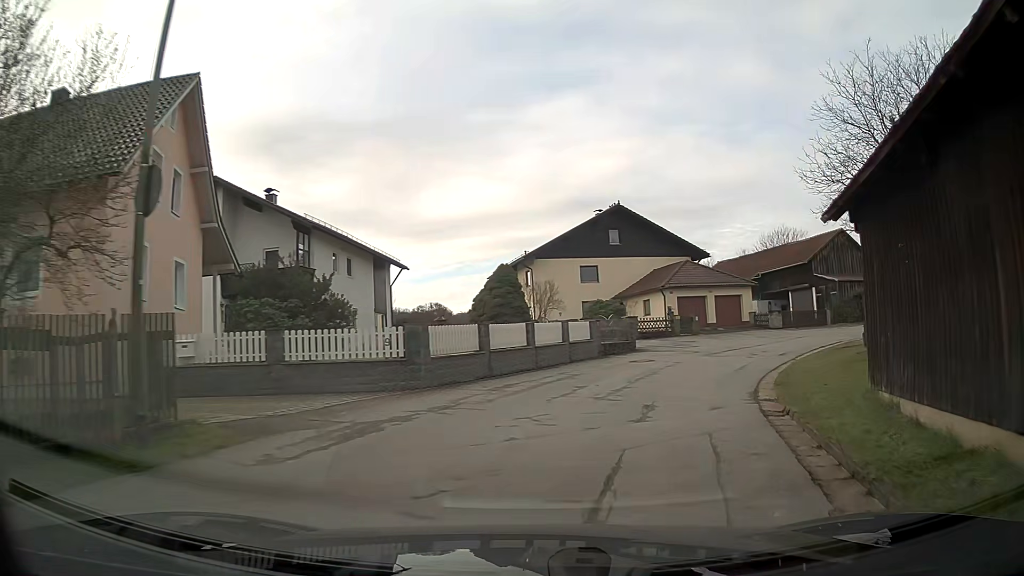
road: unclassified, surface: asphalt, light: Day
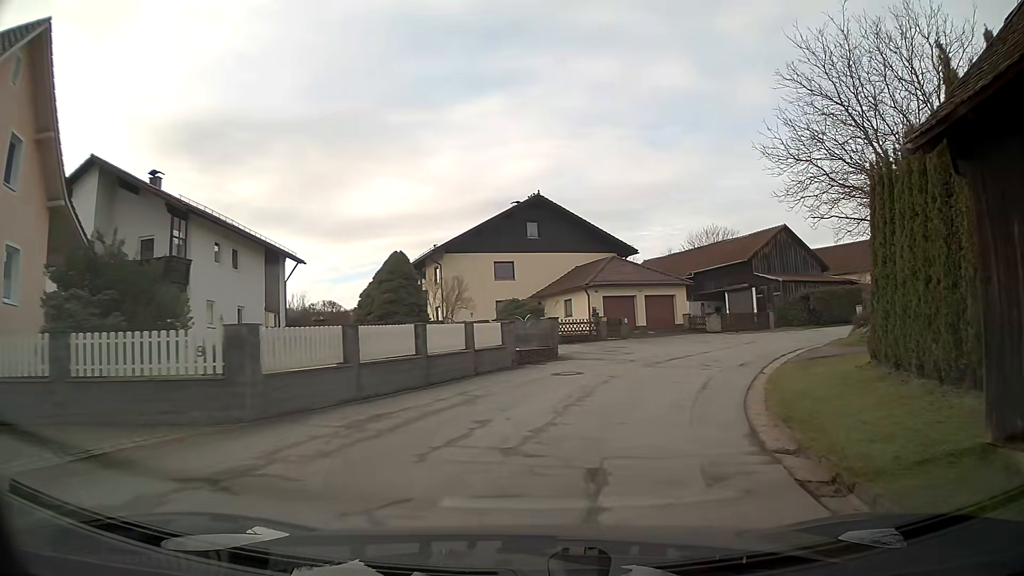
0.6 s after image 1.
(+0.3, +4.7) m; +7°
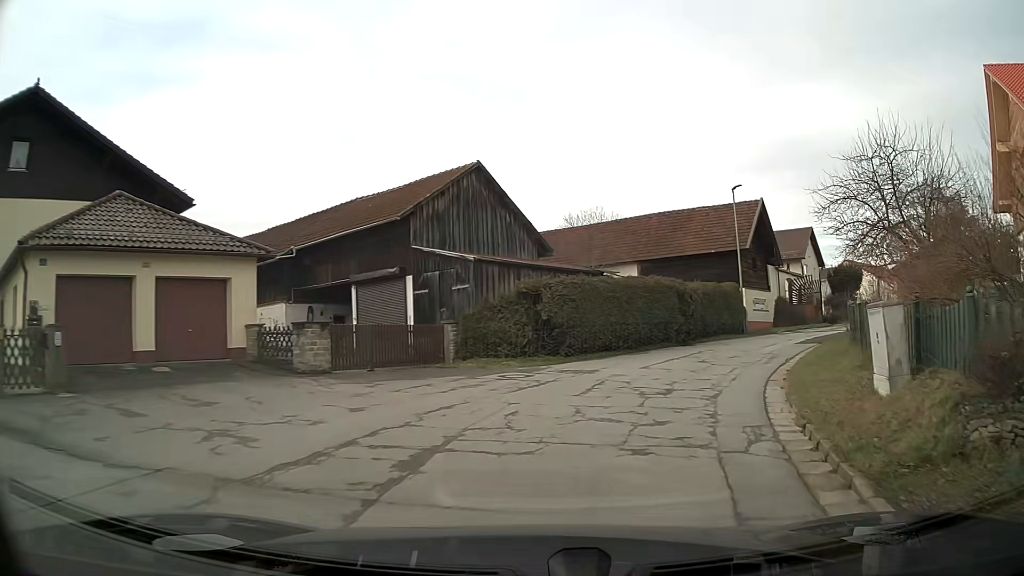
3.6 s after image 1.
(+6.3, +22.8) m; +31°
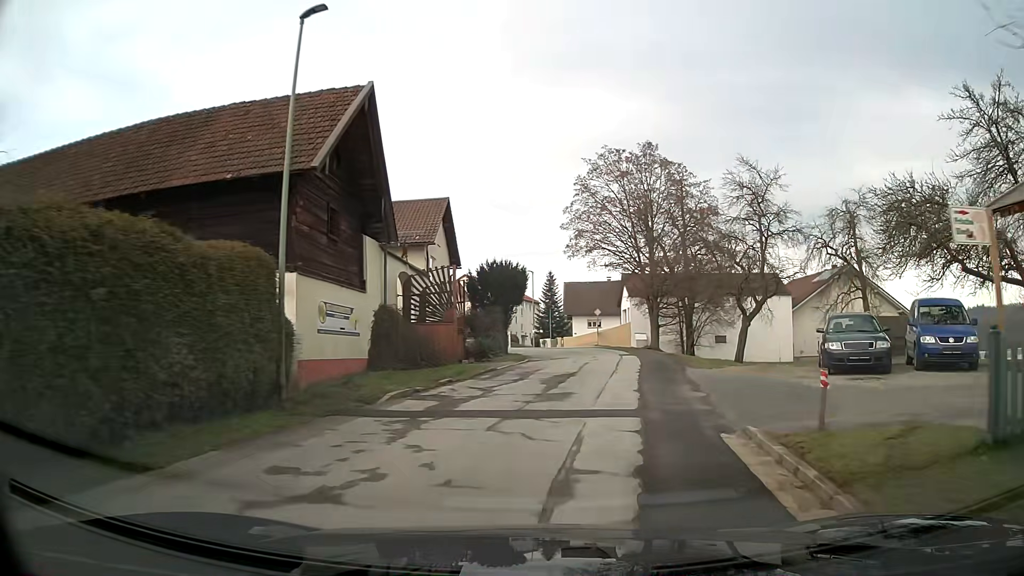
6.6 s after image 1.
(+7.4, +23.2) m; +33°
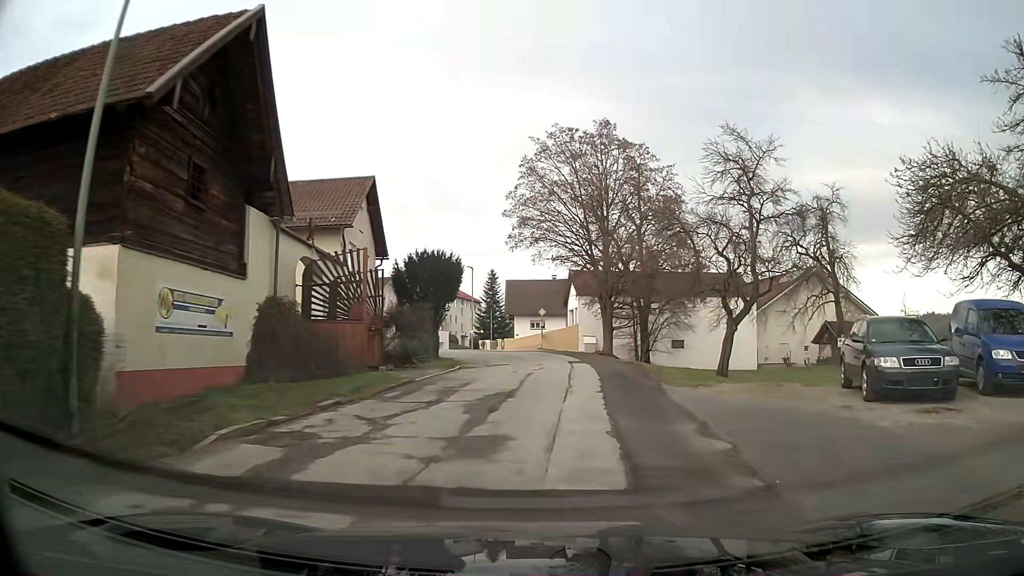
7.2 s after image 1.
(+0.2, +5.0) m; +5°
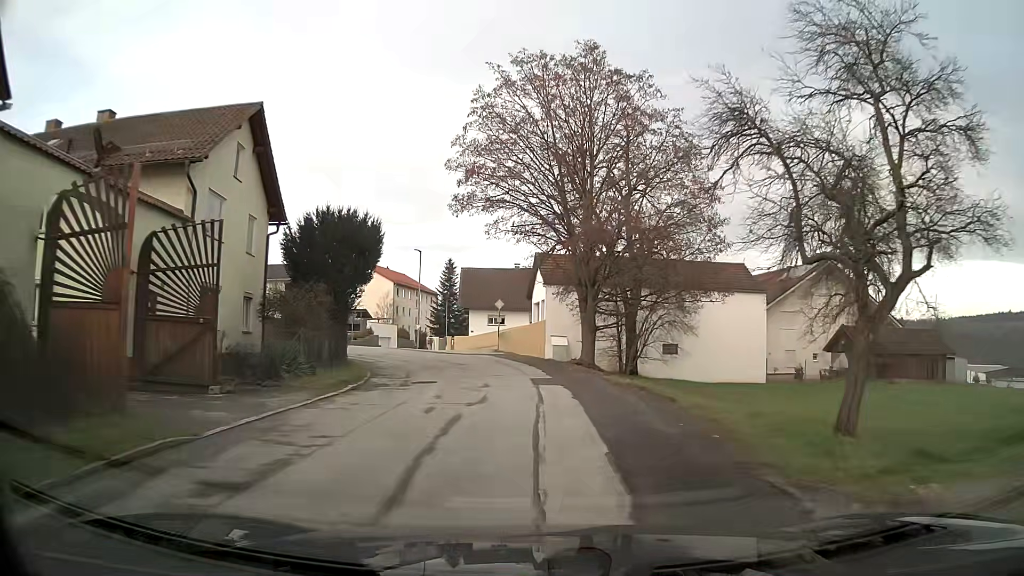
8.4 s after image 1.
(+0.3, +10.2) m; +2°
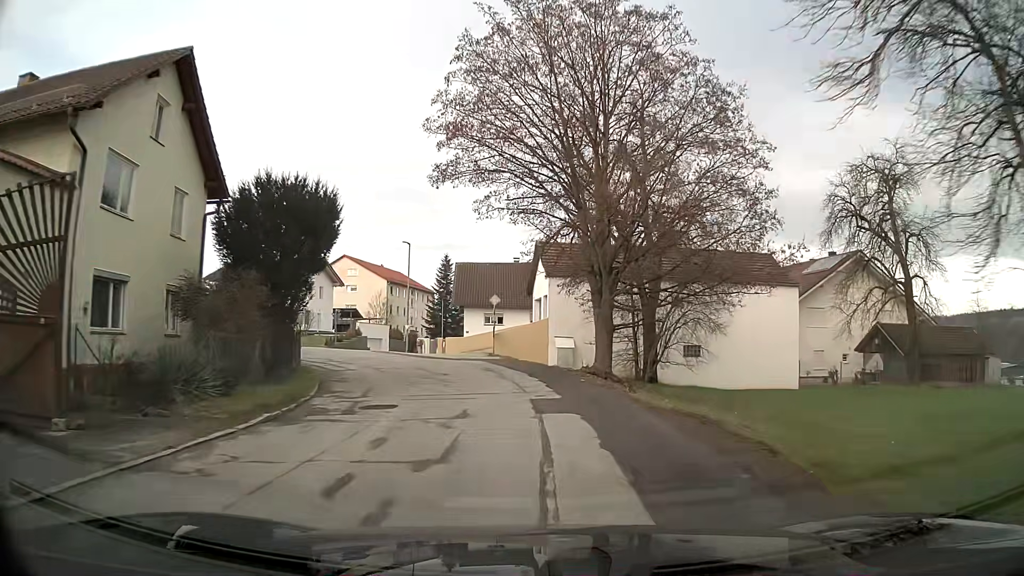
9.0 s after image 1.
(0.0, +5.2) m; -1°
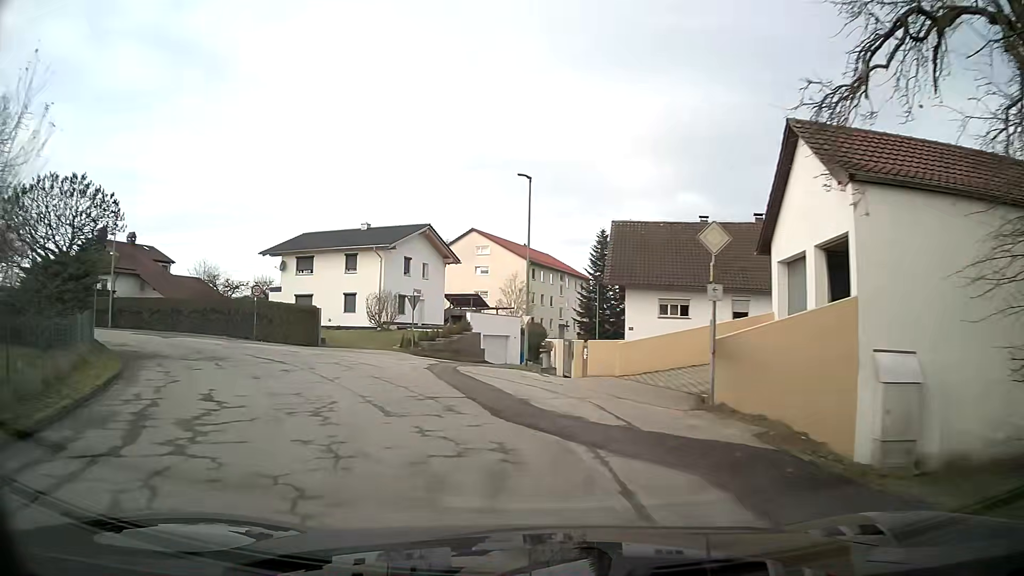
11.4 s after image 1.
(-2.2, +20.8) m; -16°
(-1, +10) (-5, +19) (-12, +26) (-20, +32) (-29, +36) (-38, +41) (-47, +45) (-56, +49) (-66, +53) (-75, +57) m
